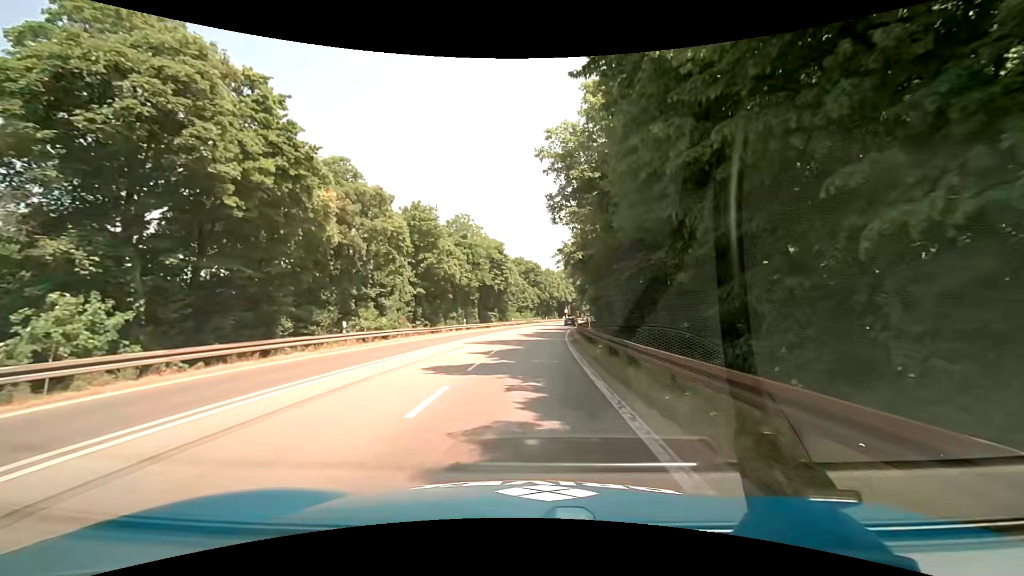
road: trunk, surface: asphalt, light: Day
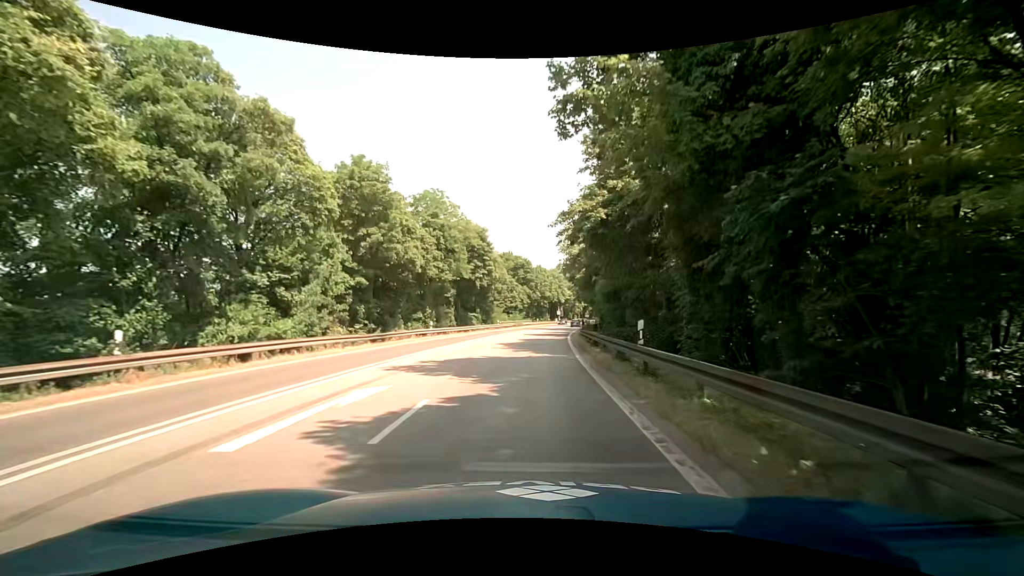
(+0.1, +13.3) m; +2°
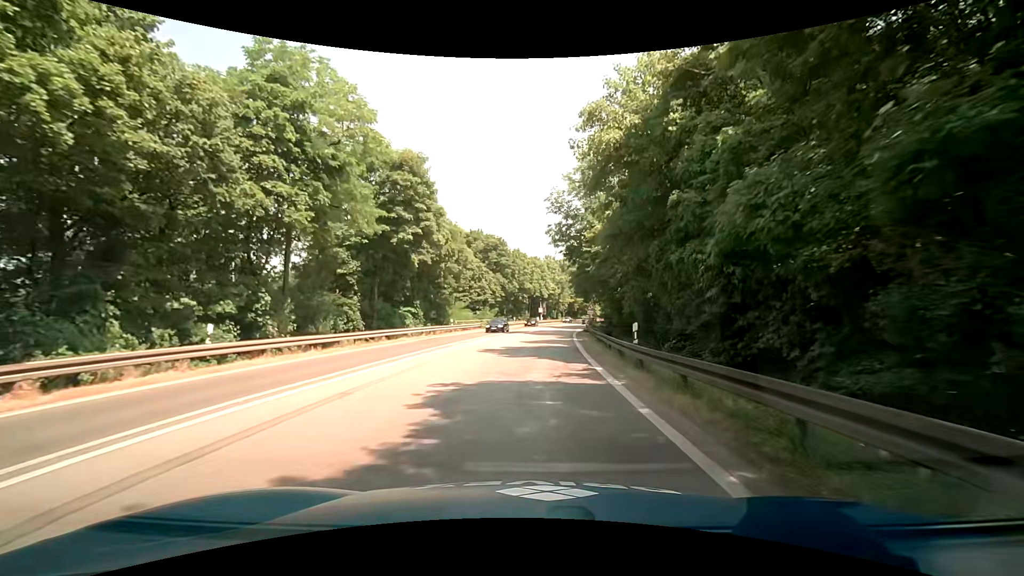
(+0.4, +26.4) m; +2°
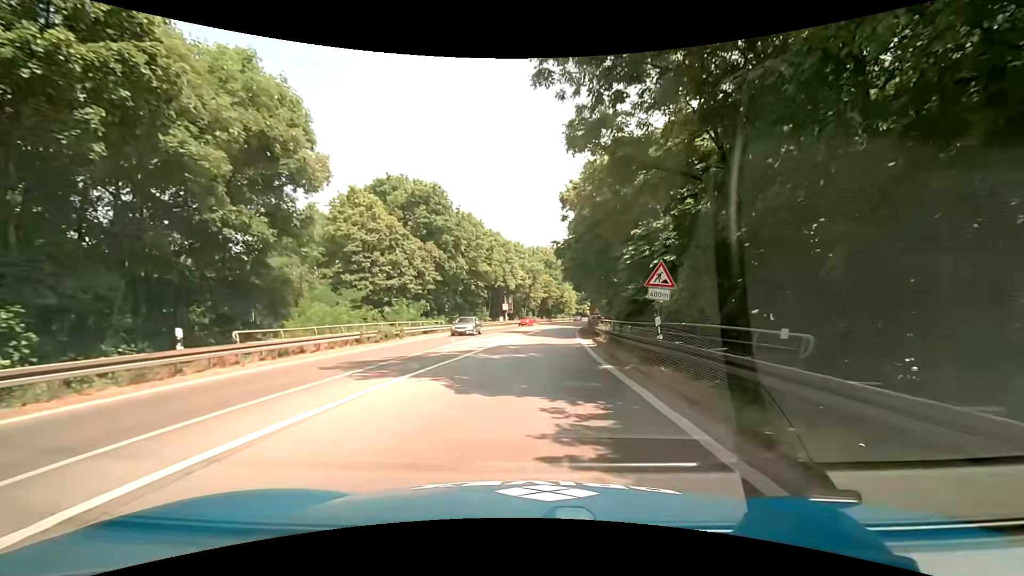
(+1.1, +32.9) m; +4°
(0, +10) (0, +20) (+1, +30) (+2, +40) (+3, +50) (+4, +60) (+5, +70) (+6, +80) (+8, +90) (+9, +99) m
